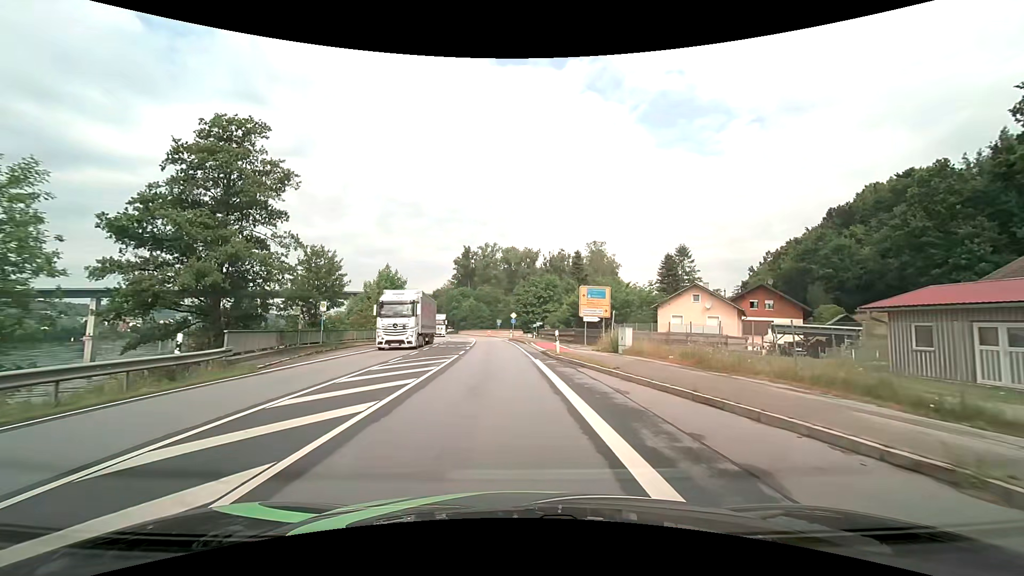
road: primary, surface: asphalt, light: Day
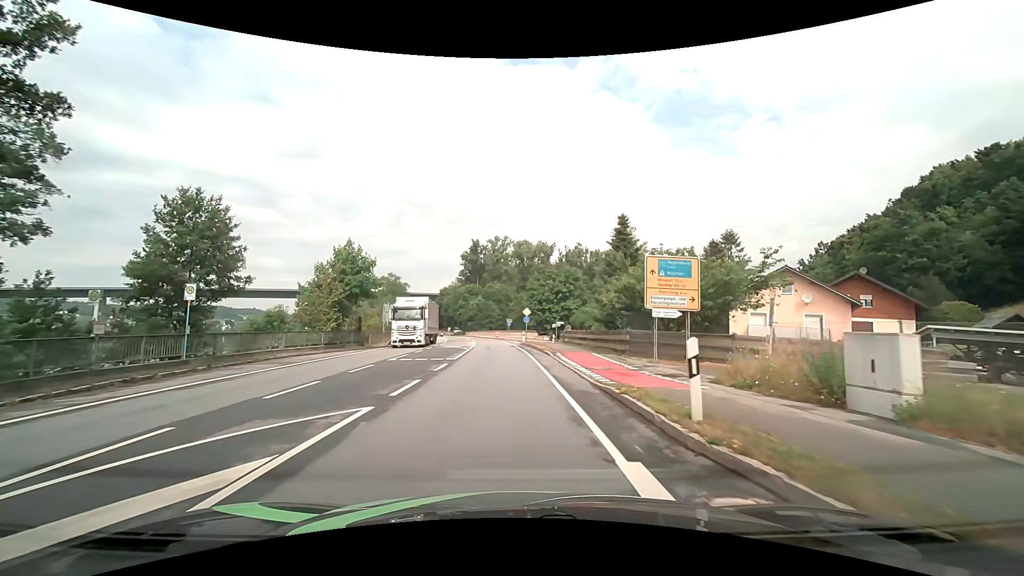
(-0.2, +16.2) m; -1°
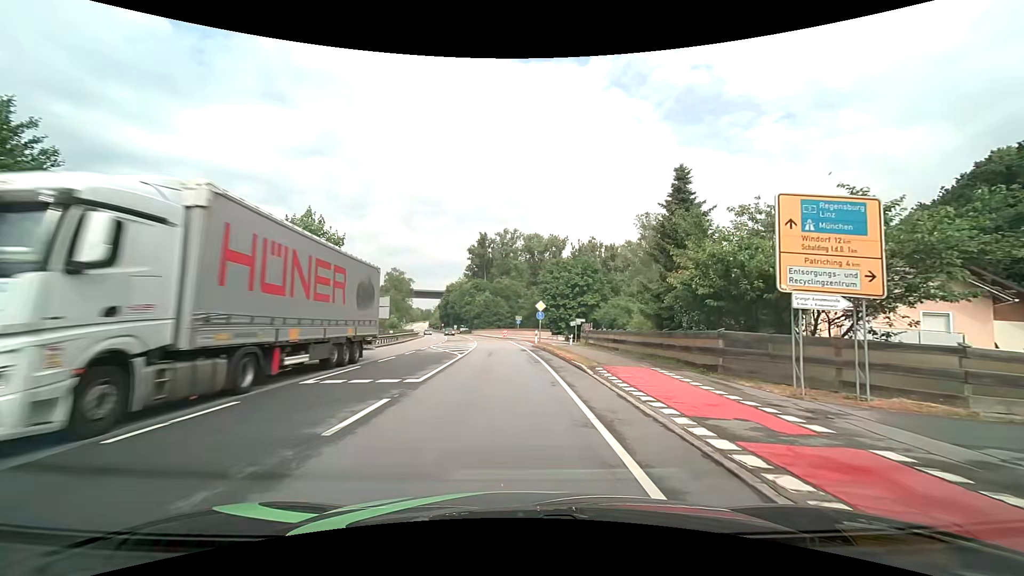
(-0.1, +10.0) m; -1°
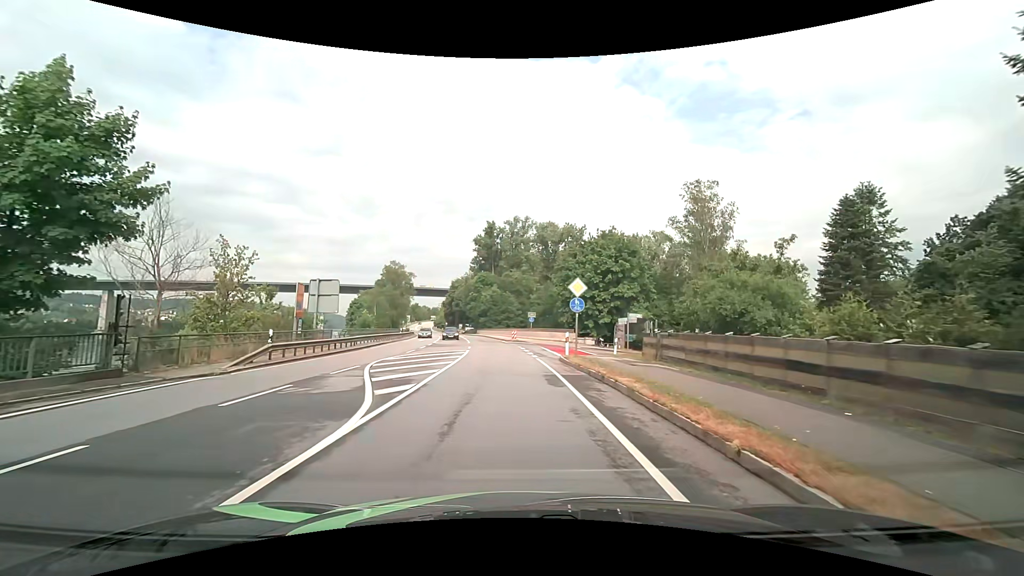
(-0.3, +17.3) m; -2°
